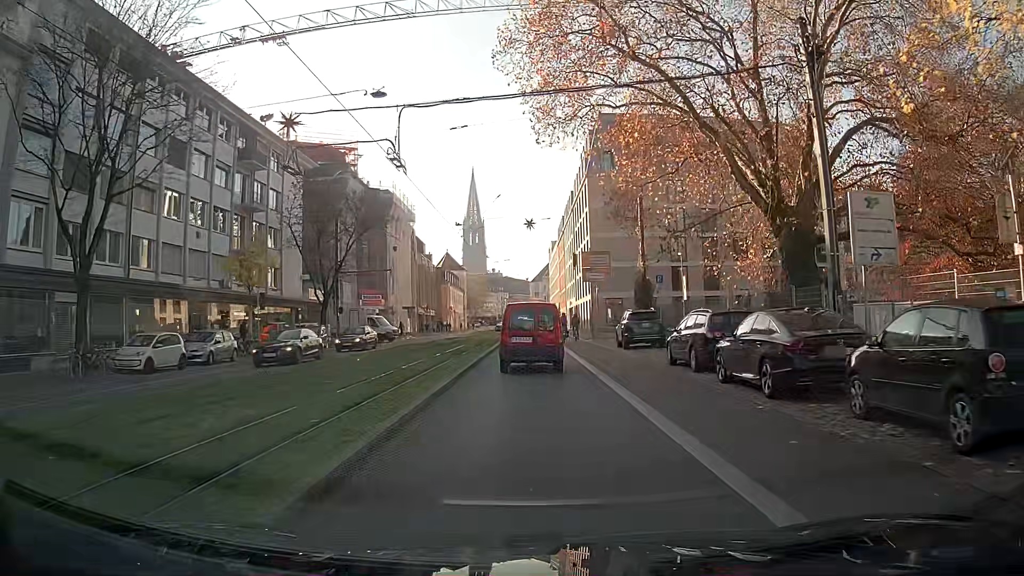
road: primary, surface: asphalt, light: Day
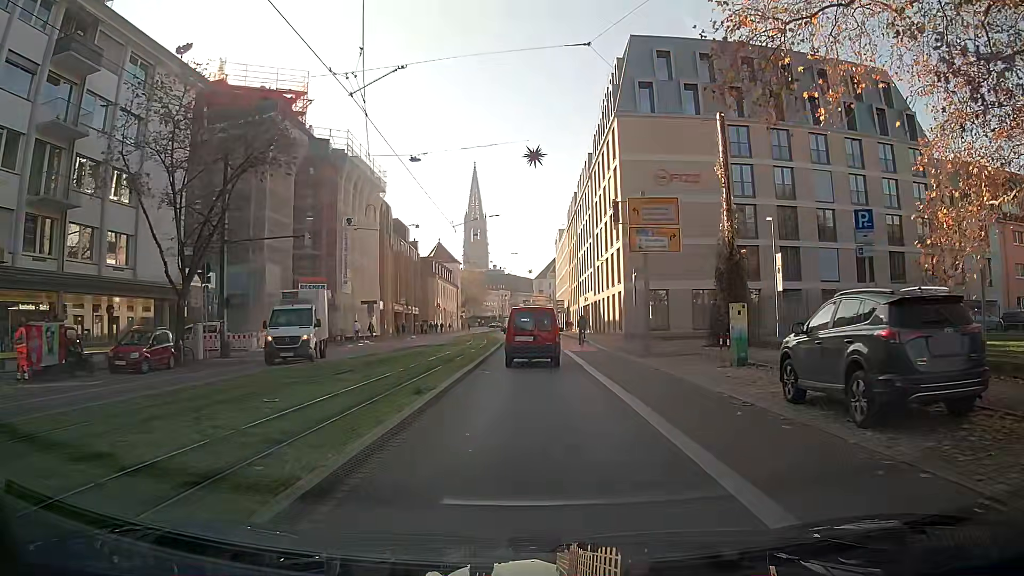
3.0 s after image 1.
(-0.1, +21.3) m; 0°
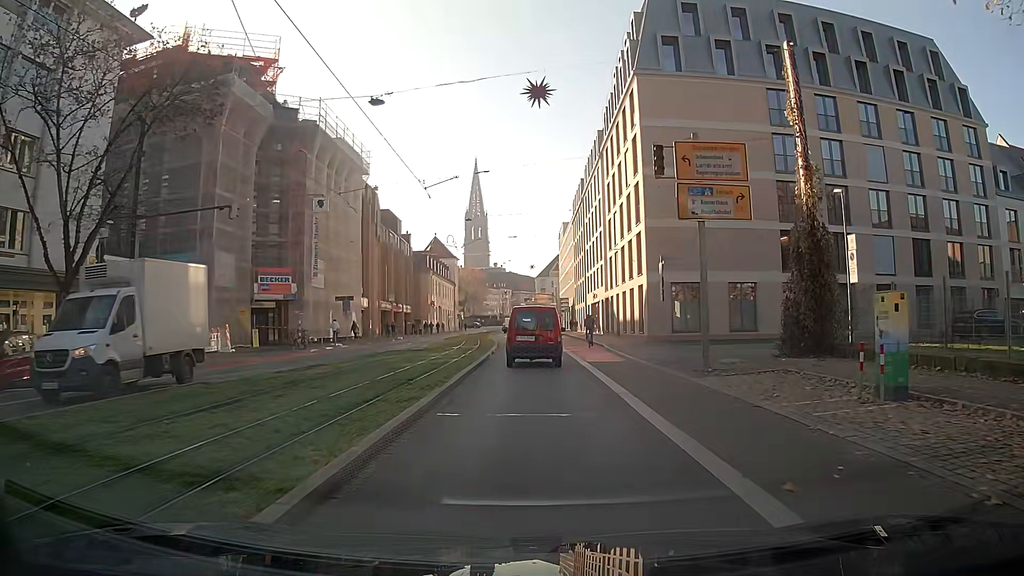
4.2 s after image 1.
(+0.1, +8.4) m; +2°
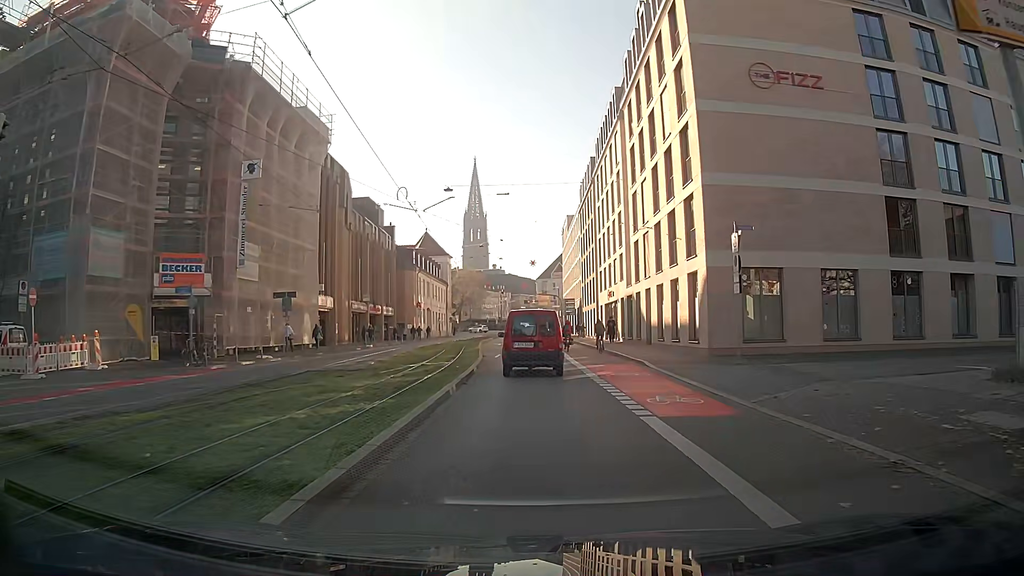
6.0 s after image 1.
(-0.3, +12.9) m; -2°
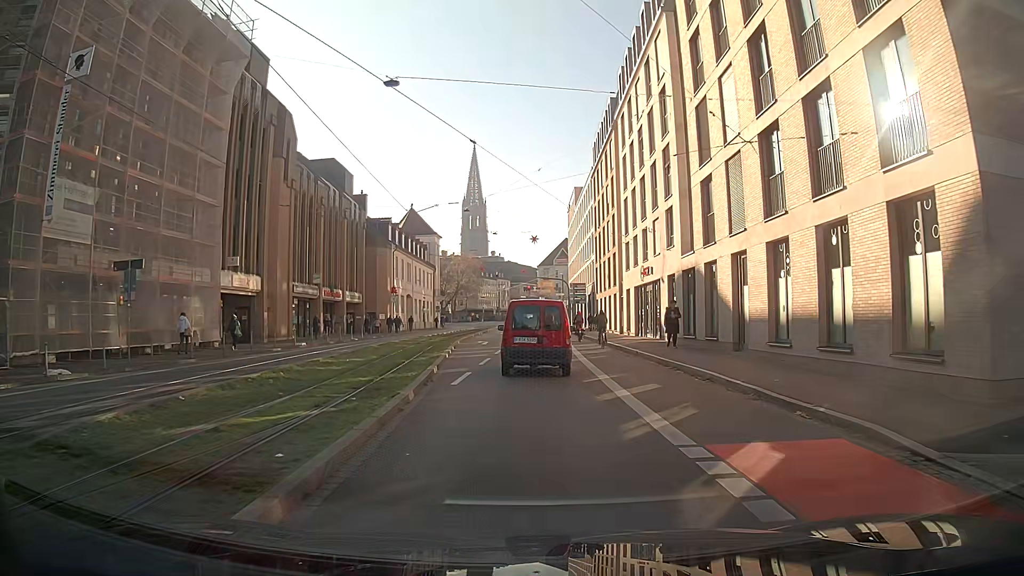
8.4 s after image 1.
(0.0, +16.4) m; 0°
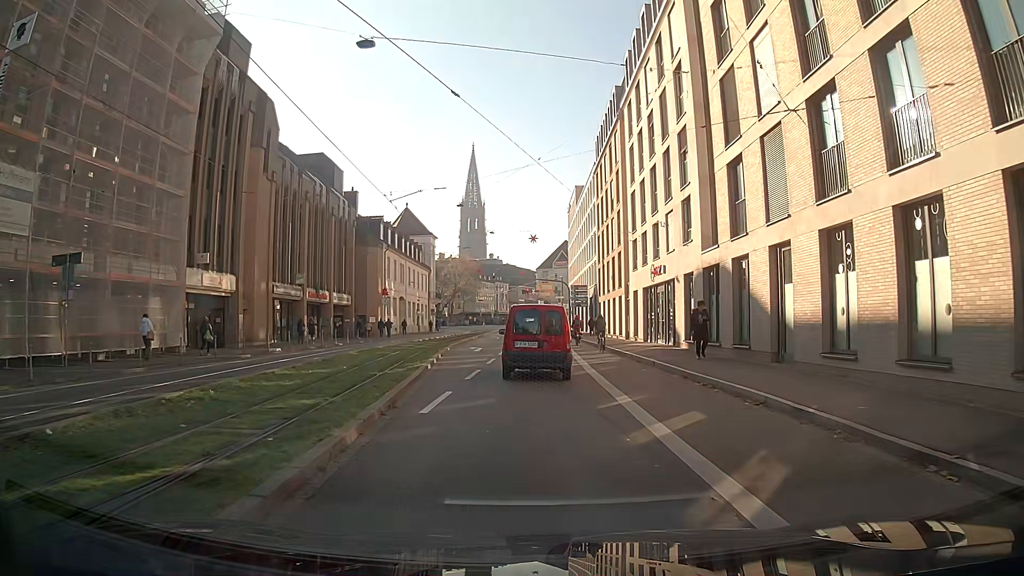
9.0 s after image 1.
(0.0, +3.7) m; 0°
